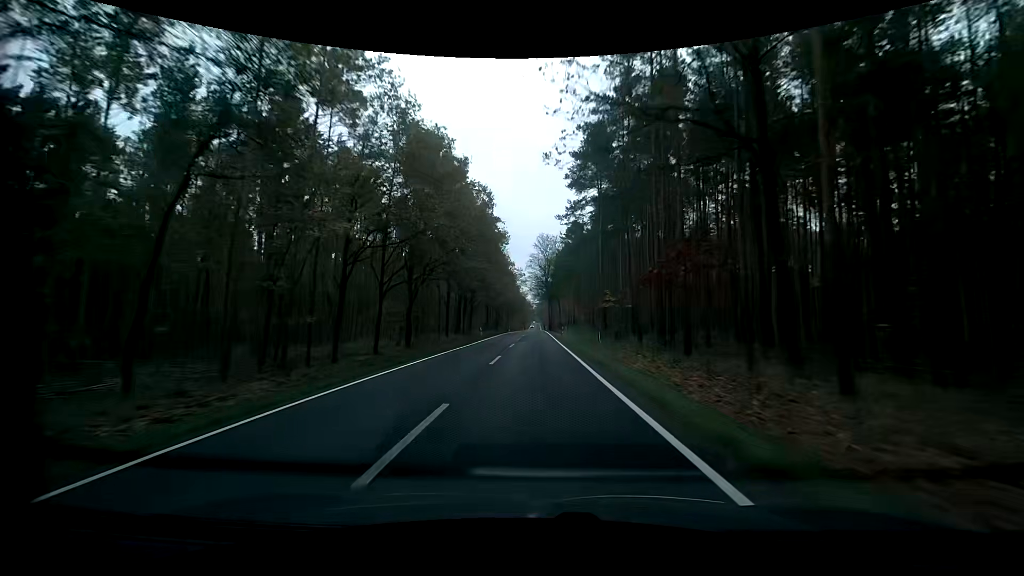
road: primary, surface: asphalt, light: Day
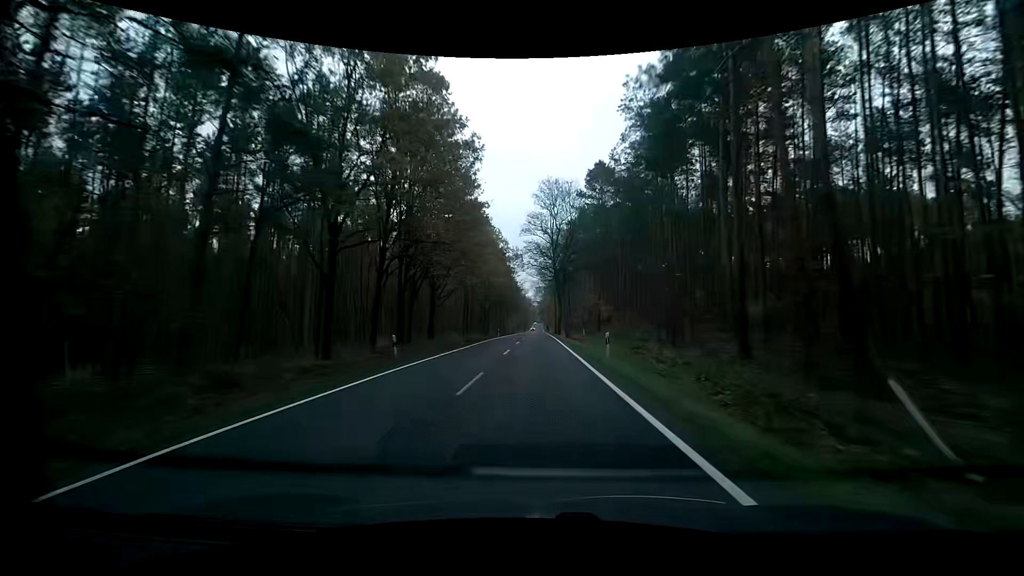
(-0.2, +31.1) m; 0°
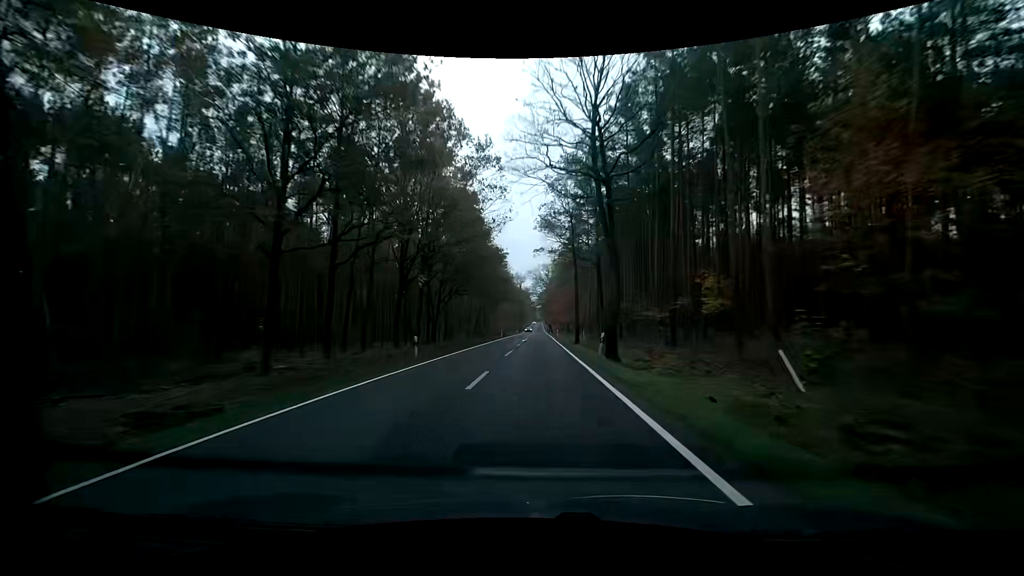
(-0.3, +46.9) m; -1°
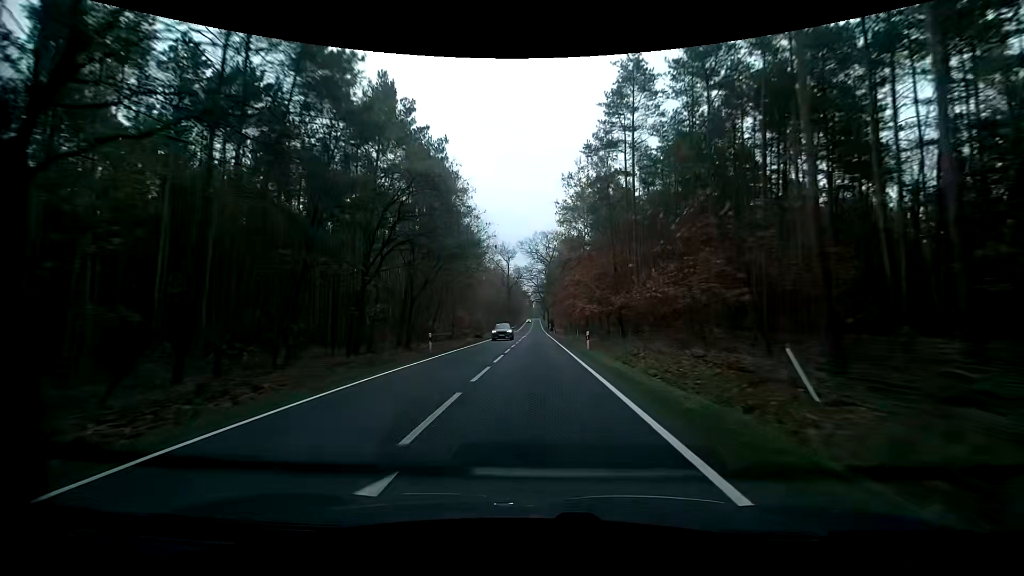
(+0.3, +47.1) m; +1°
